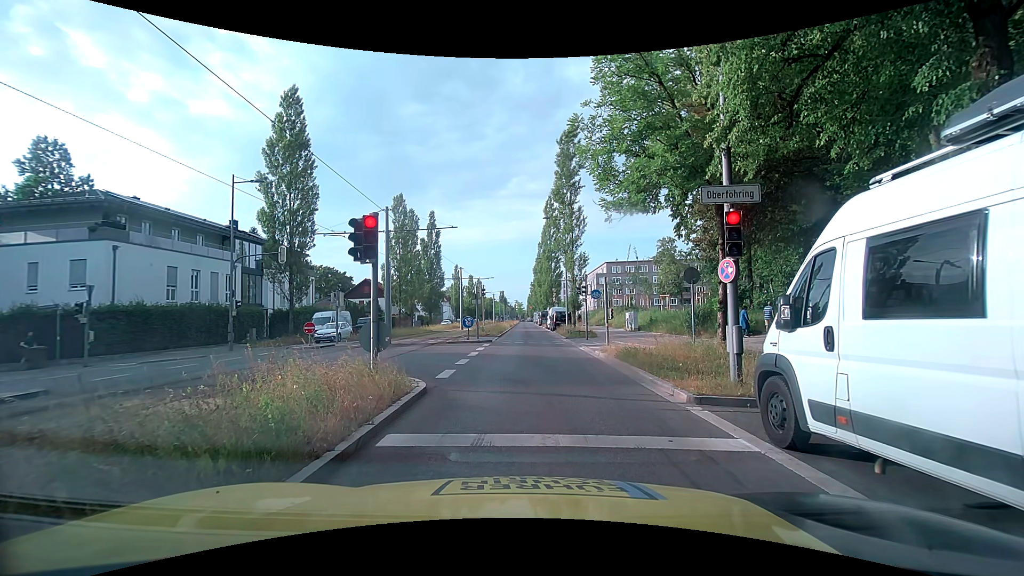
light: Day
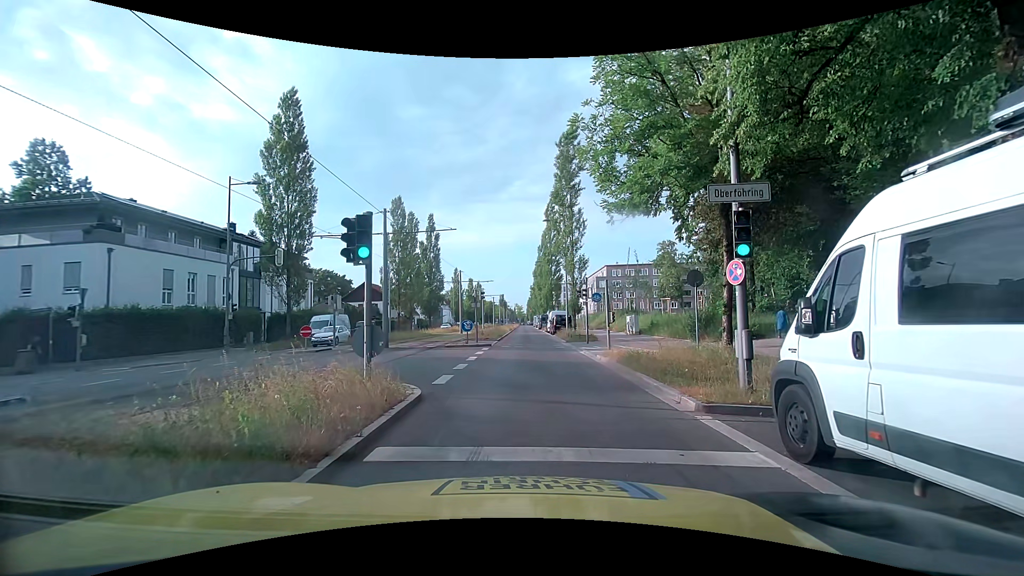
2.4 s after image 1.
(0.0, +0.4) m; 0°
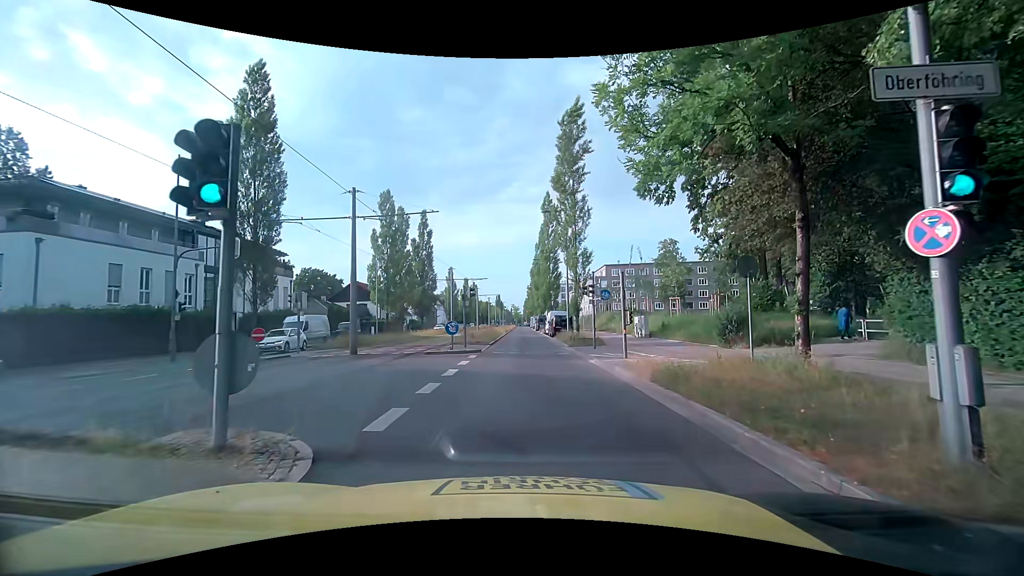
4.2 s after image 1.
(-0.2, +4.5) m; -2°
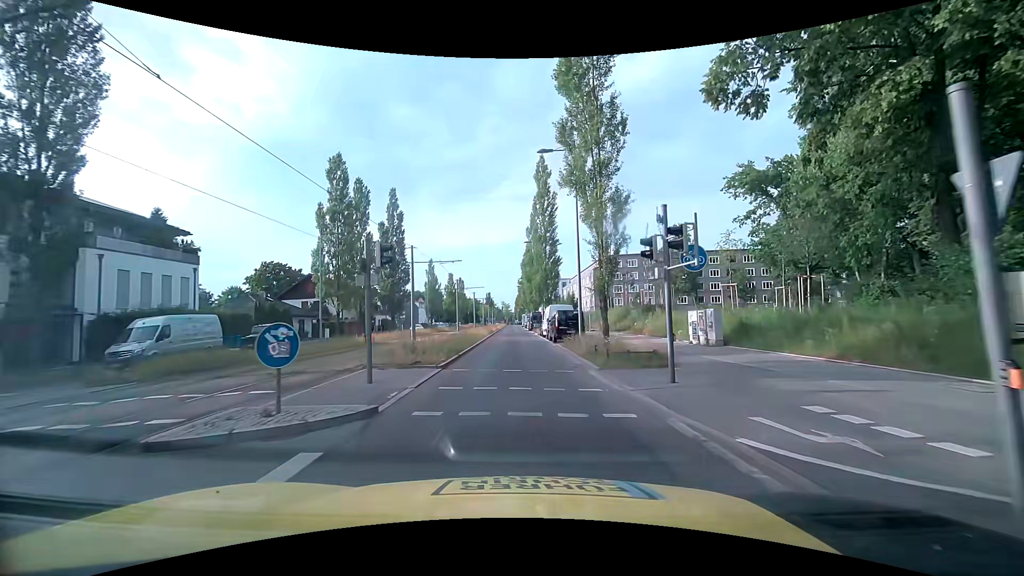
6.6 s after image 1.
(+0.1, +14.7) m; +1°
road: secondary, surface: asphalt
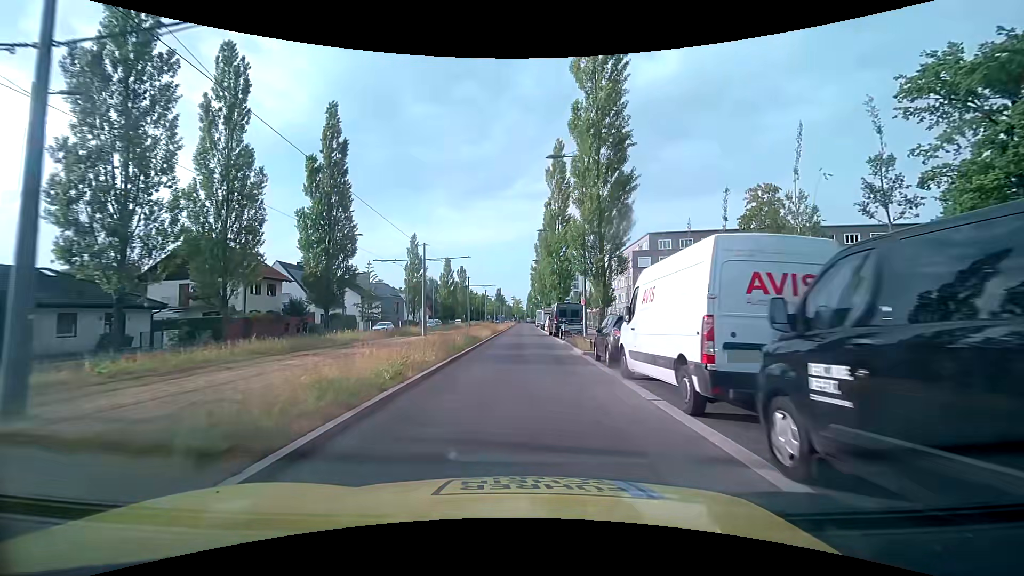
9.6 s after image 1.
(-0.7, +30.0) m; -2°
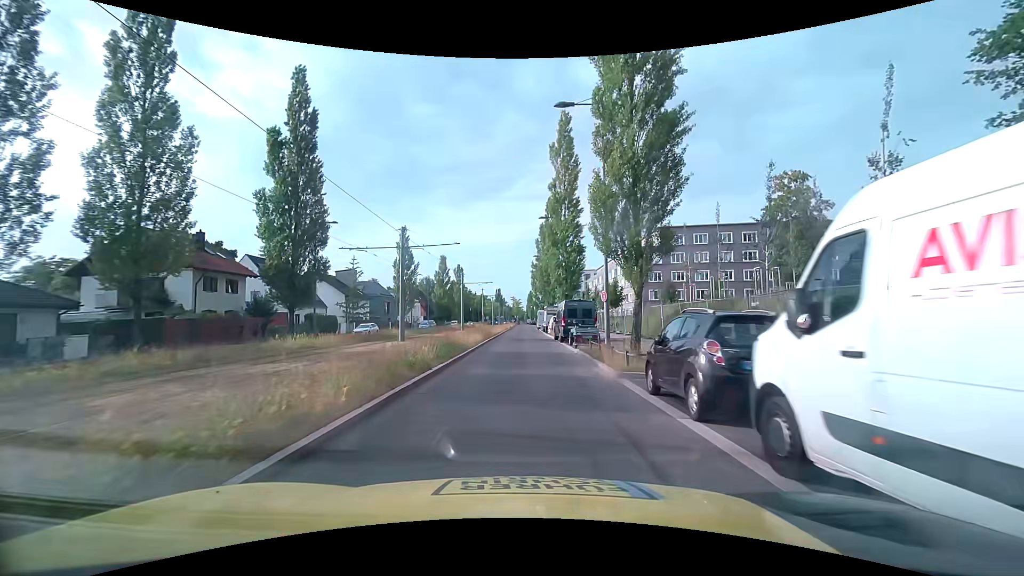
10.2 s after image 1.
(0.0, +7.0) m; 0°
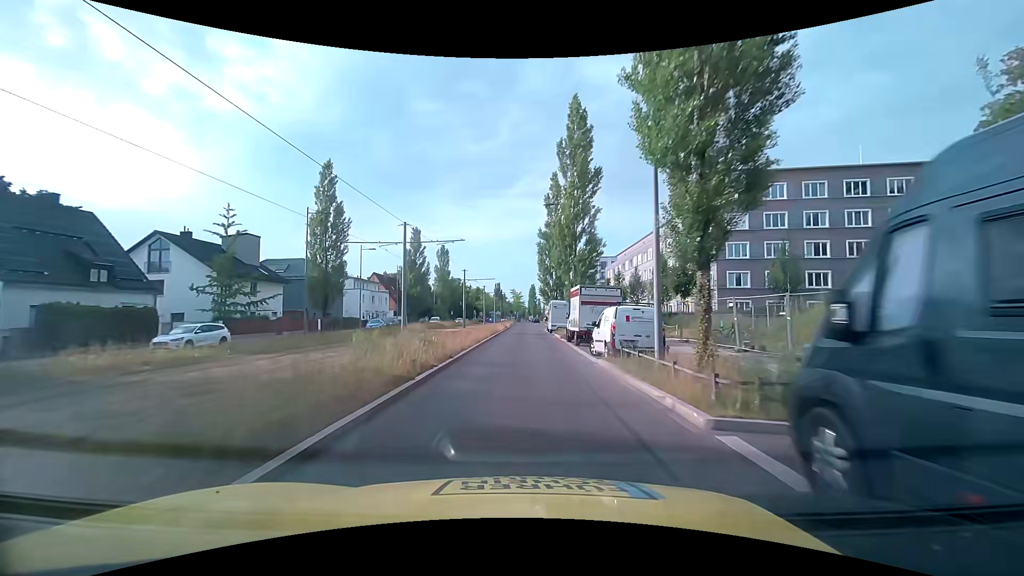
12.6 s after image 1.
(0.0, +30.6) m; 0°
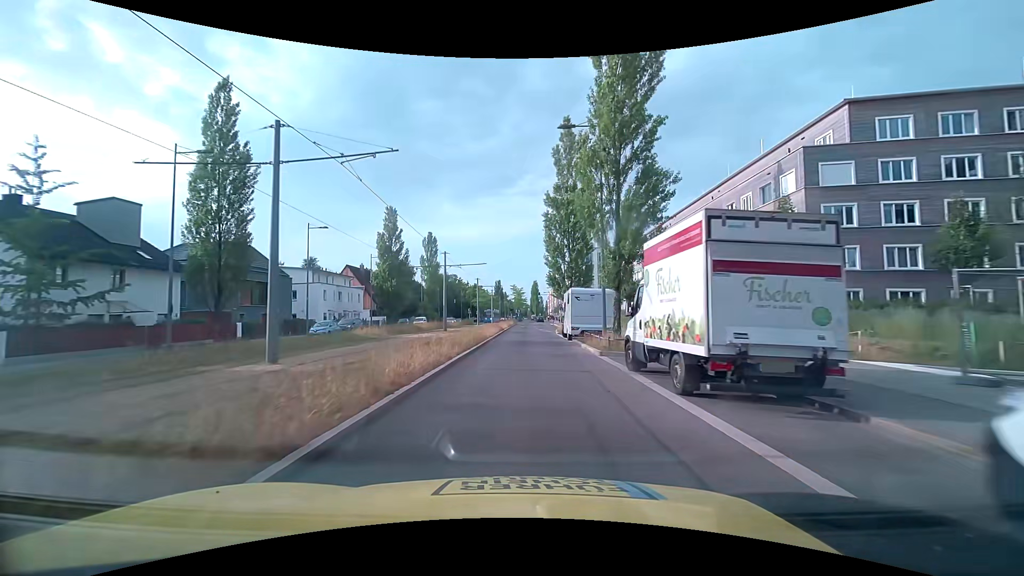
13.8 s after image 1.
(-0.1, +16.1) m; 0°
(0, +10) (0, +20) (0, +30) (0, +40) (0, +50) (0, +60) (+1, +70) (+1, +80) (+1, +90) (+1, +100) m
